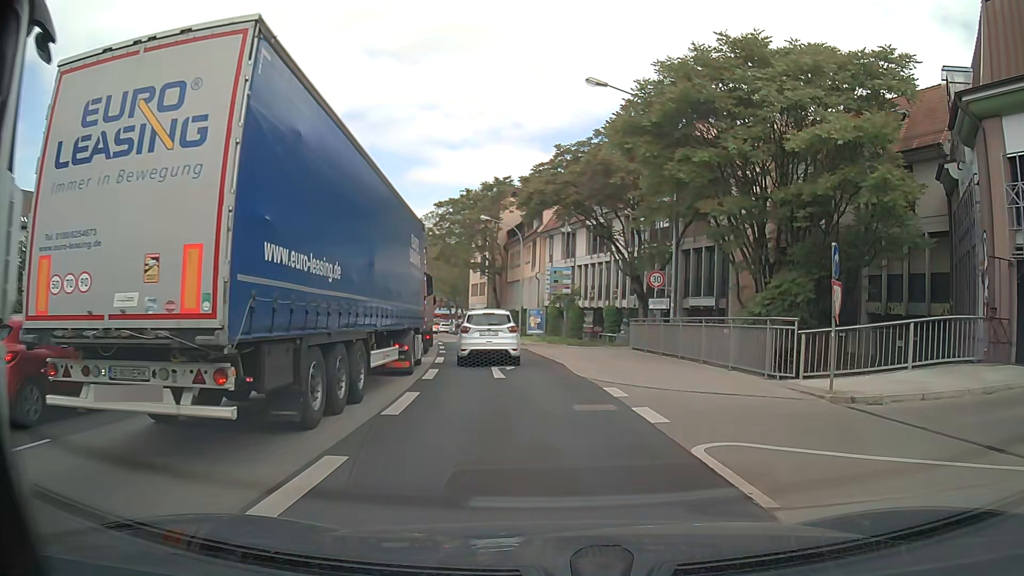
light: Day
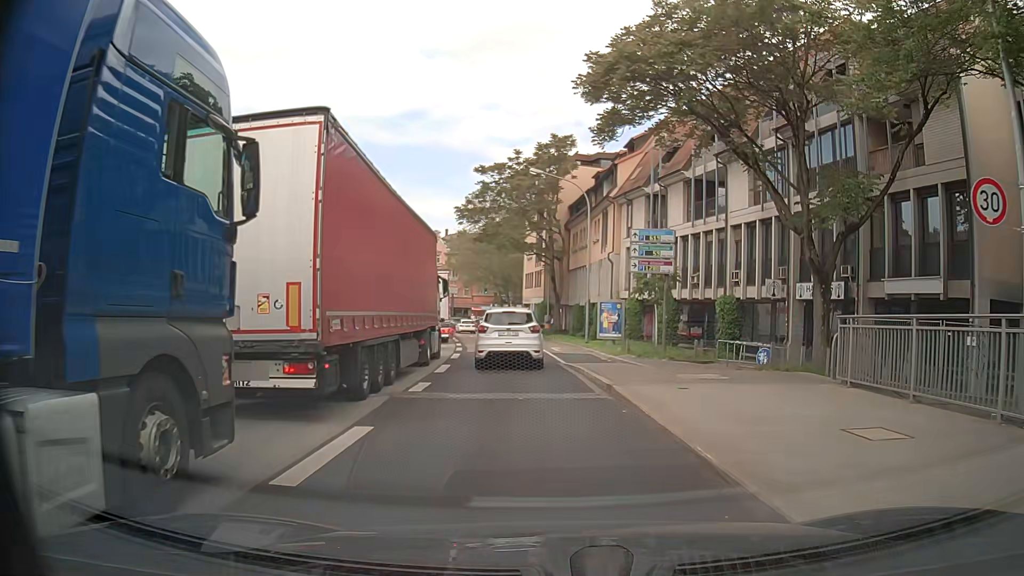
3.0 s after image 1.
(-0.7, +16.4) m; -6°
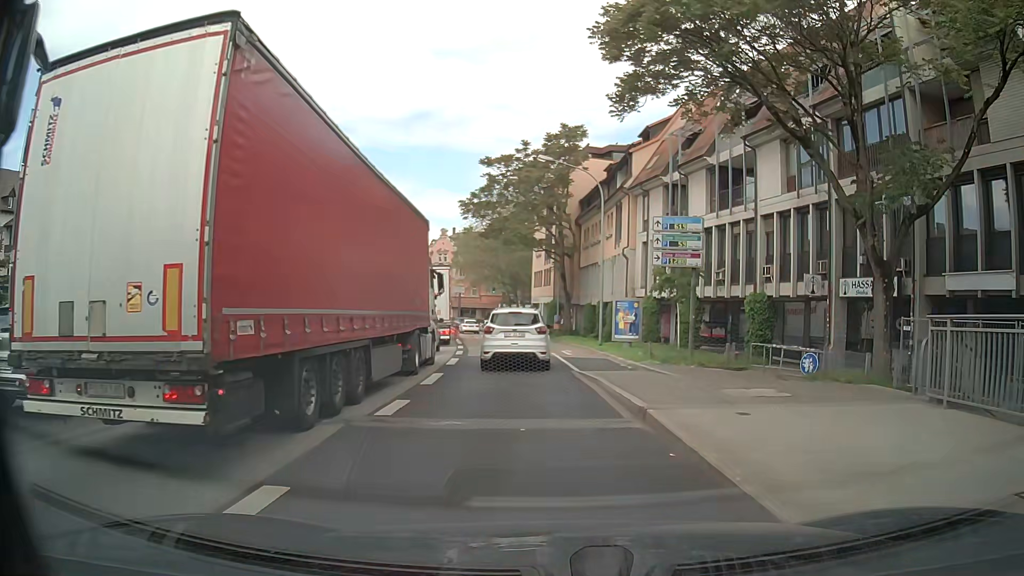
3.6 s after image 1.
(0.0, +3.1) m; 0°
